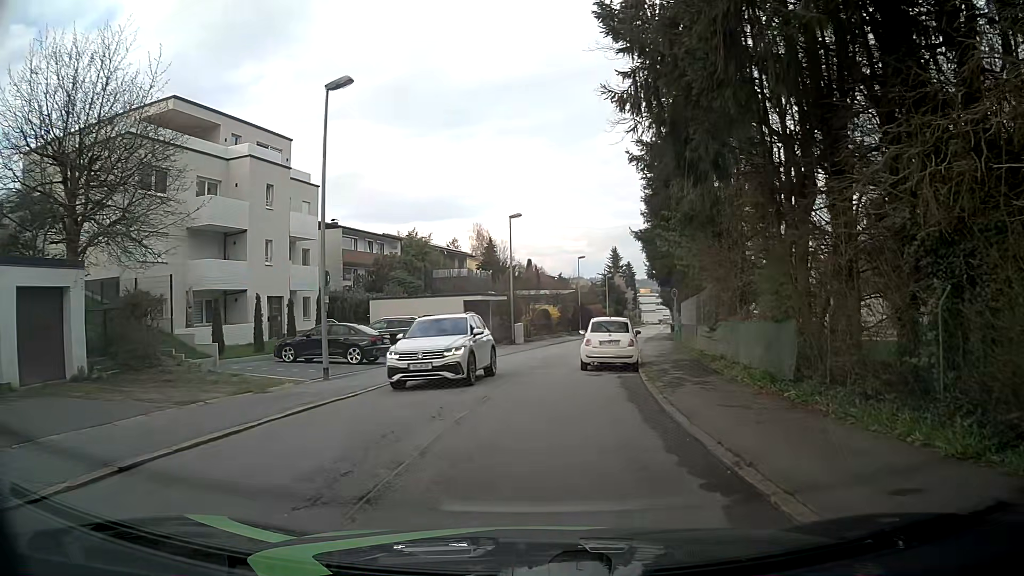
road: residential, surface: asphalt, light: Day
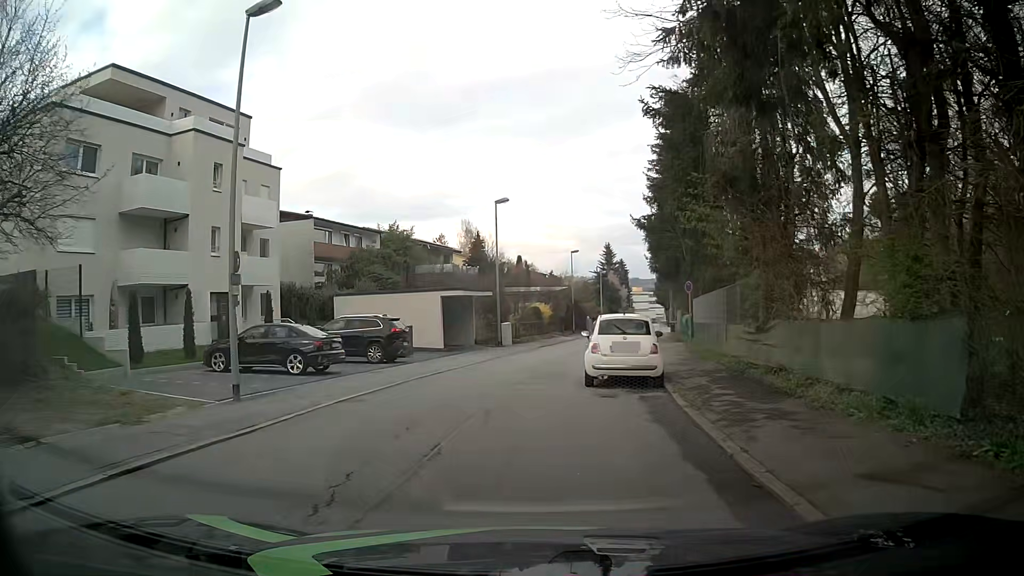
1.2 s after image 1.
(-0.1, +5.0) m; -1°
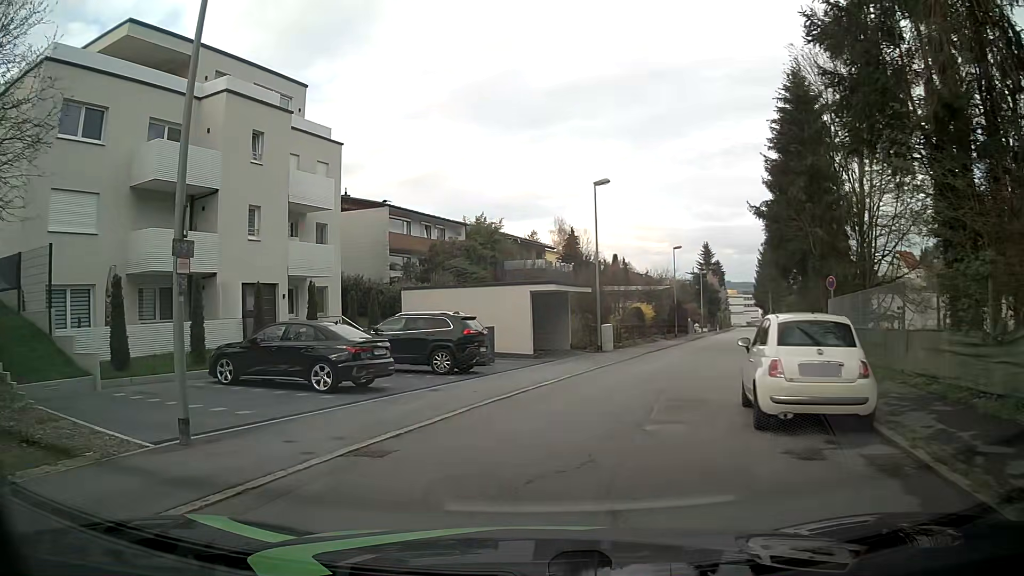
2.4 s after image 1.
(-0.3, +5.4) m; -6°
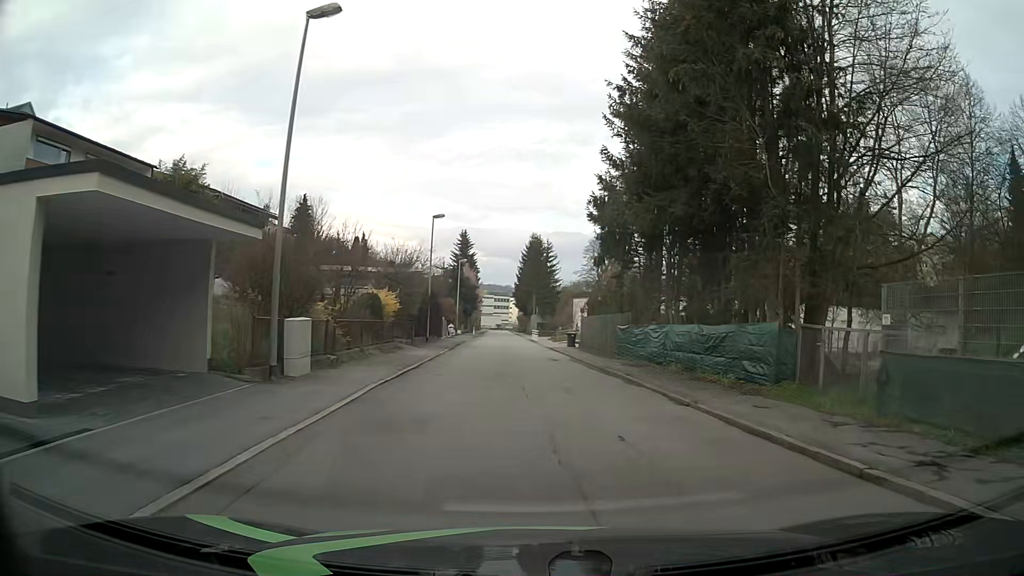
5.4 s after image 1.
(+1.8, +18.0) m; +20°
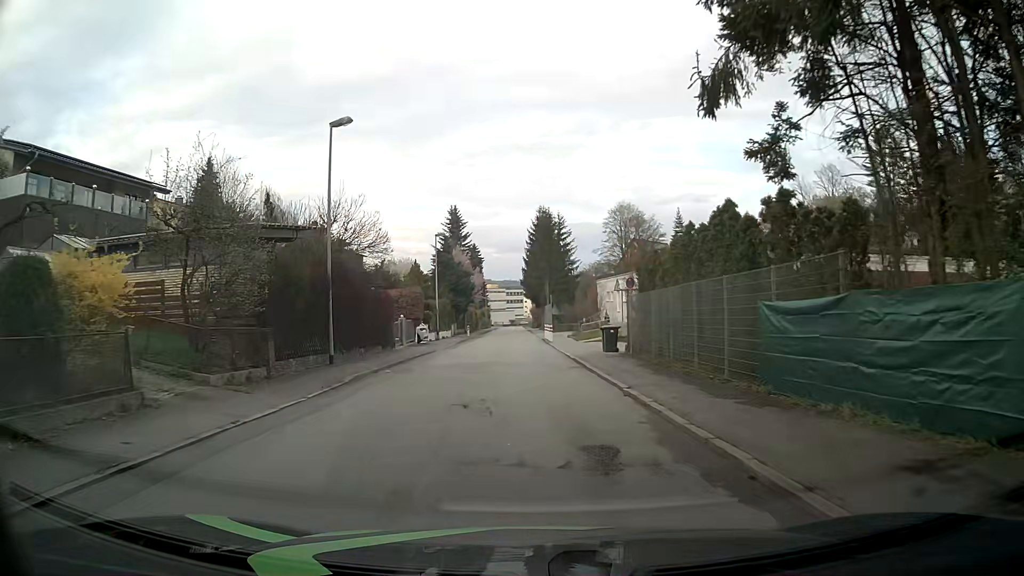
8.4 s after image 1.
(+0.7, +21.7) m; -1°
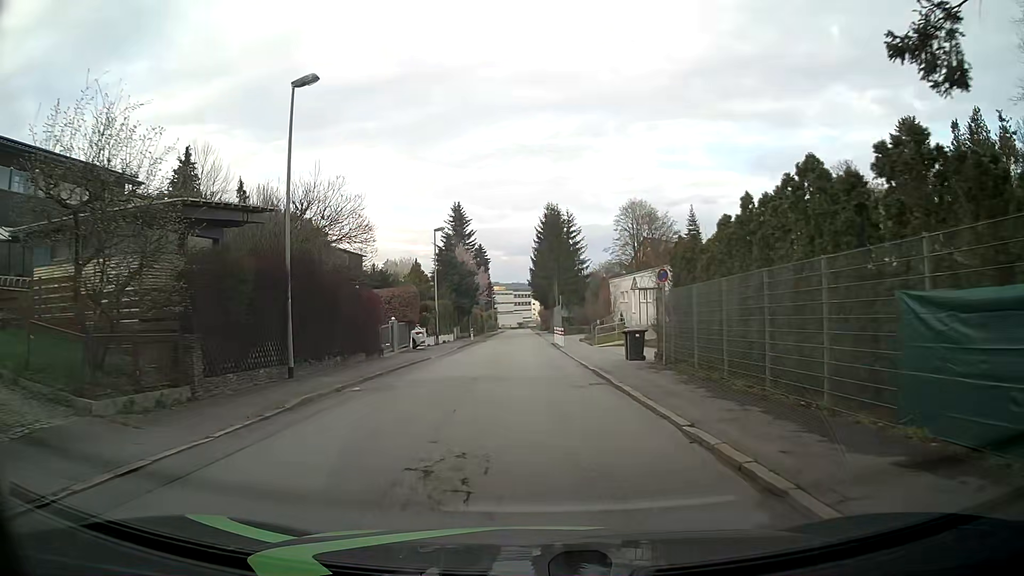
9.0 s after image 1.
(0.0, +4.6) m; -1°
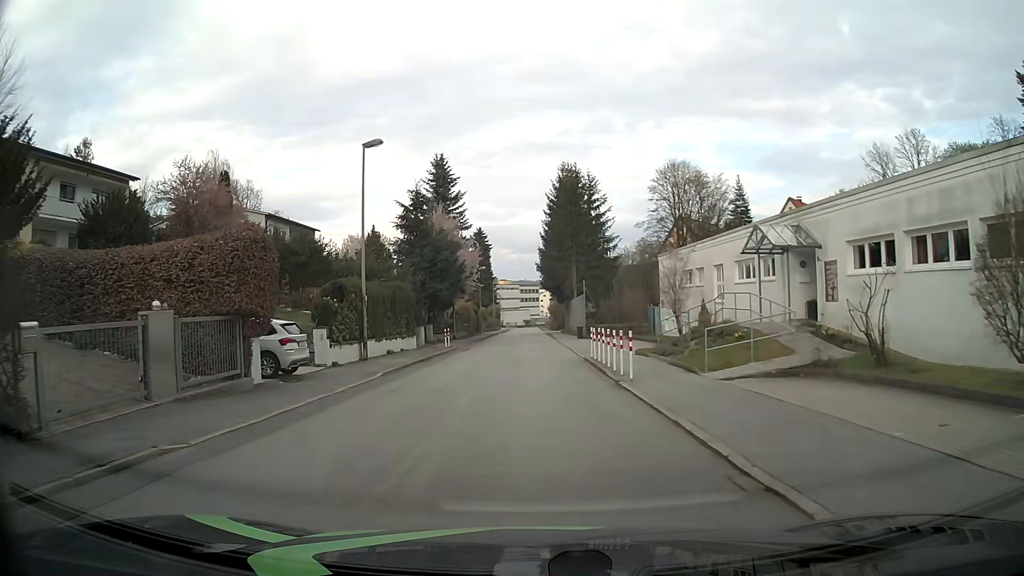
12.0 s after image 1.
(-0.4, +23.0) m; 0°
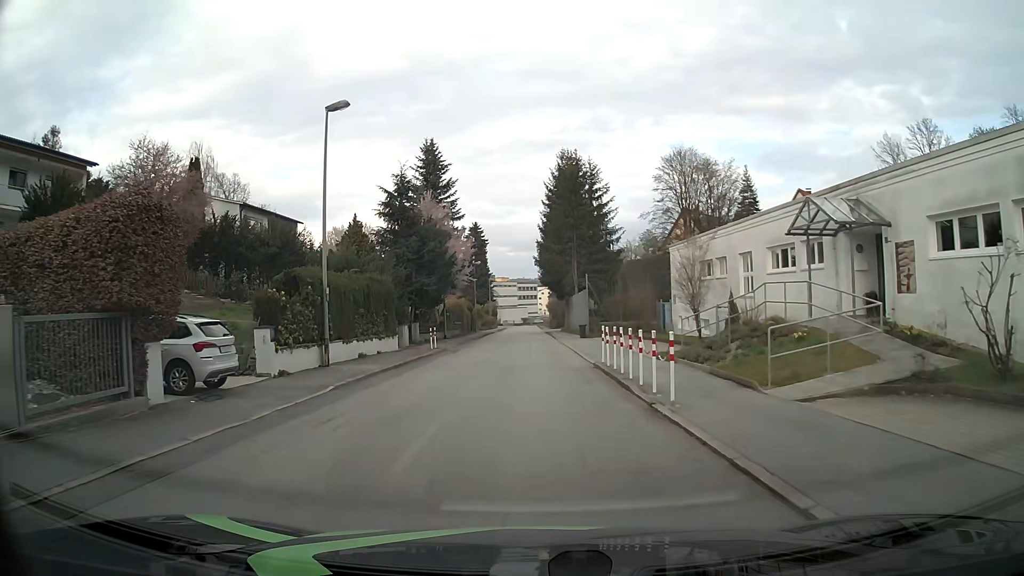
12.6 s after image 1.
(-0.1, +4.6) m; -1°
(0, +10) (0, +20) (0, +30) (0, +40) (0, +50) (0, +60) (0, +70) (0, +80) (0, +90) (0, +100) m
